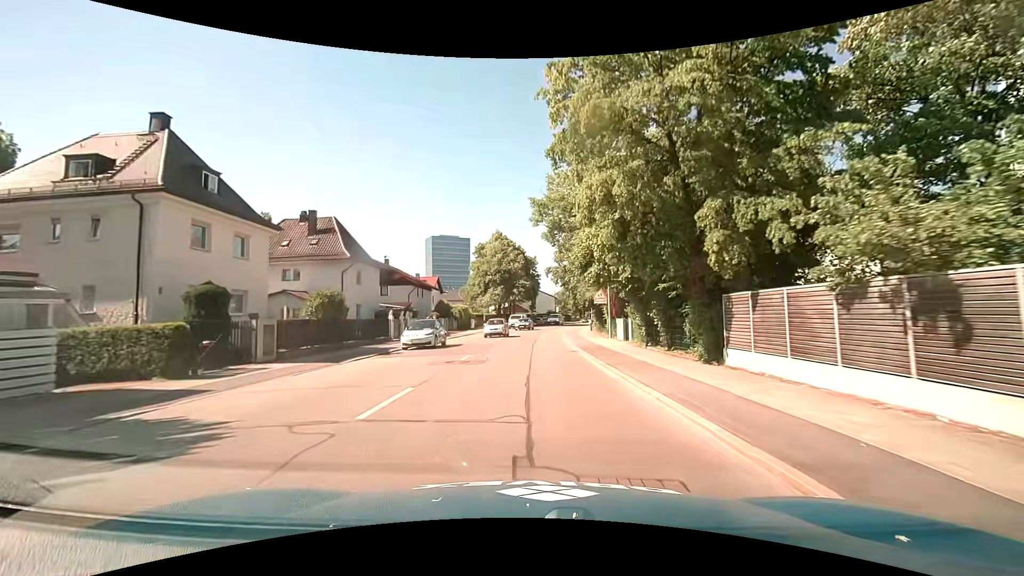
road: secondary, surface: asphalt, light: Day
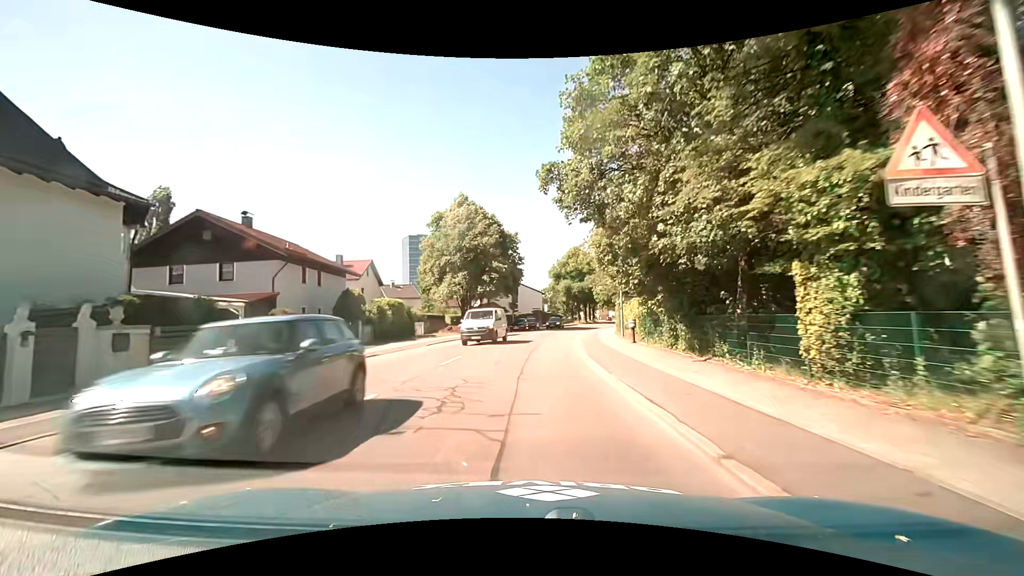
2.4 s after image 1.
(+0.3, +27.8) m; +2°
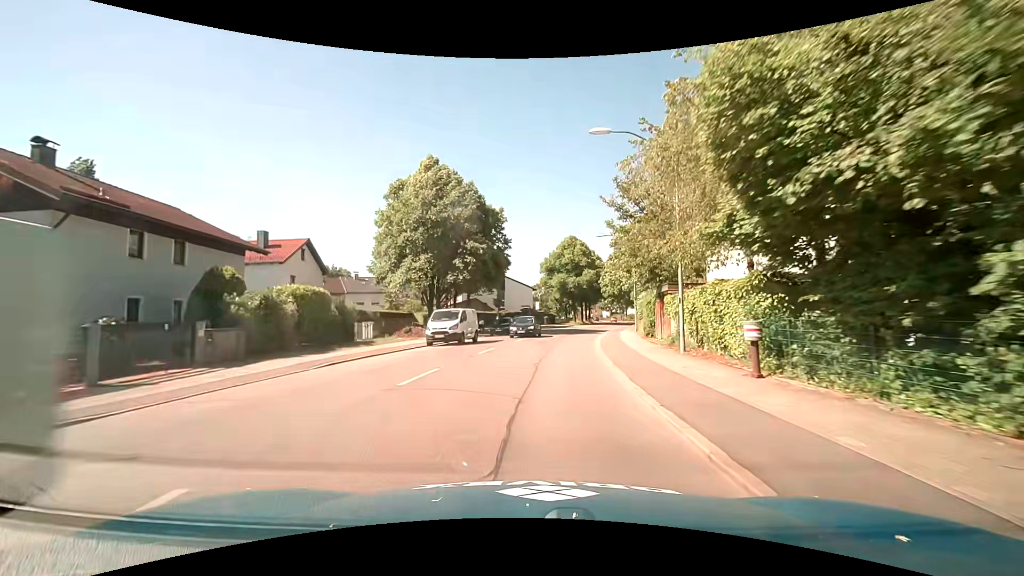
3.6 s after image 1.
(0.0, +14.1) m; +1°
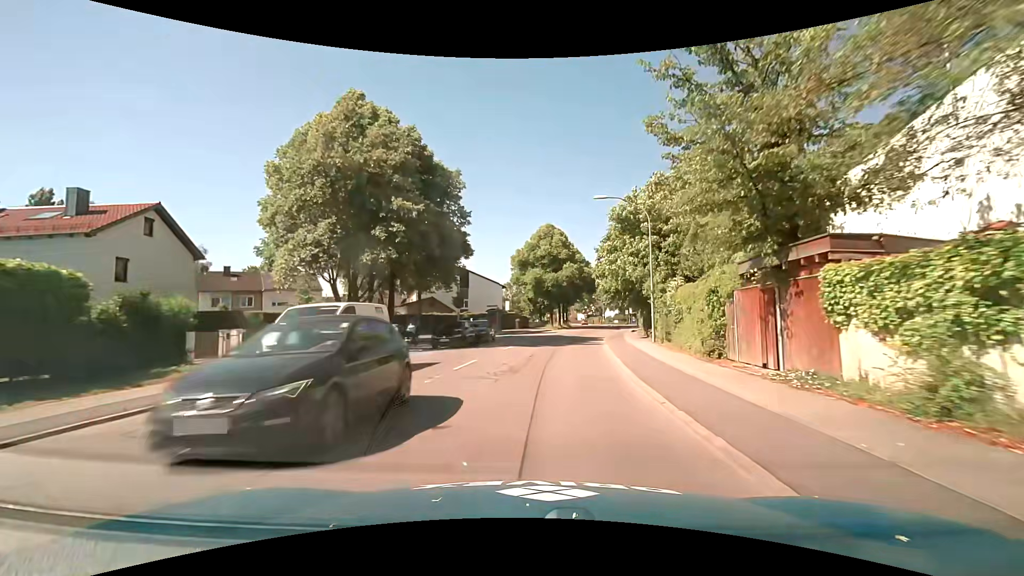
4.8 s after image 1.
(+0.4, +14.2) m; +3°
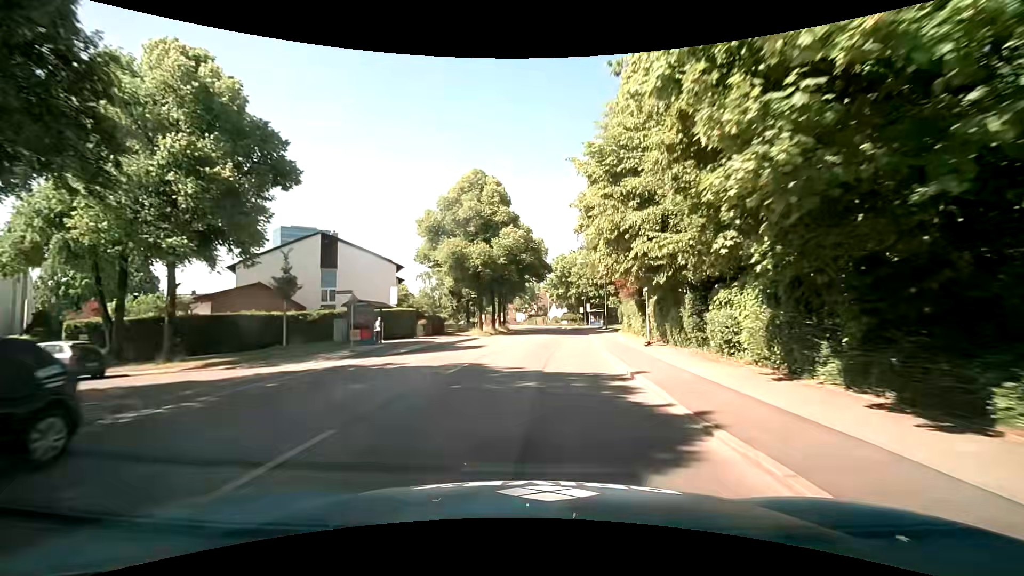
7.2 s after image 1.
(+2.1, +28.3) m; +7°
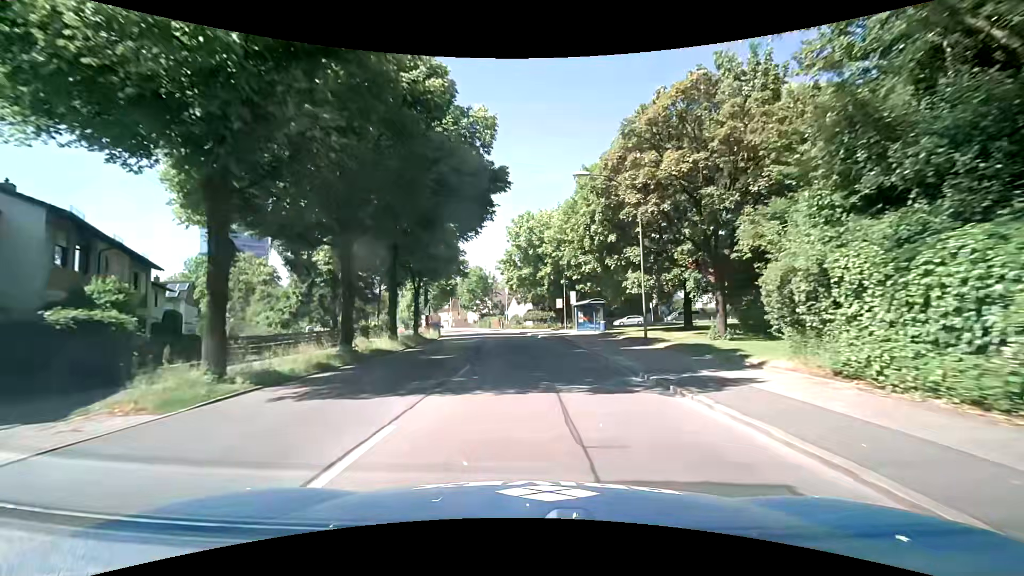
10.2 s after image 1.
(+1.9, +35.6) m; +5°
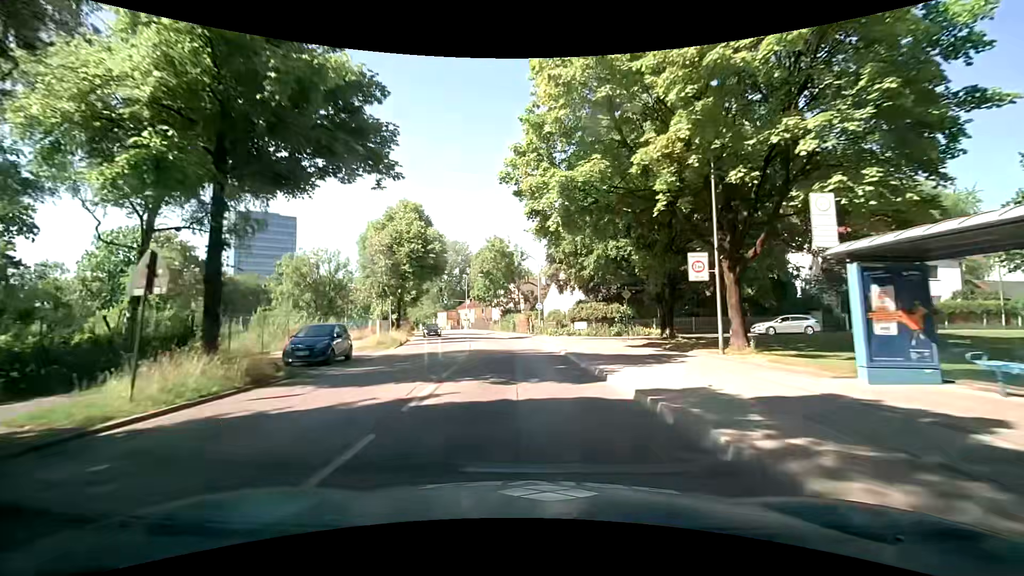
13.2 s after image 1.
(-0.7, +35.9) m; -4°
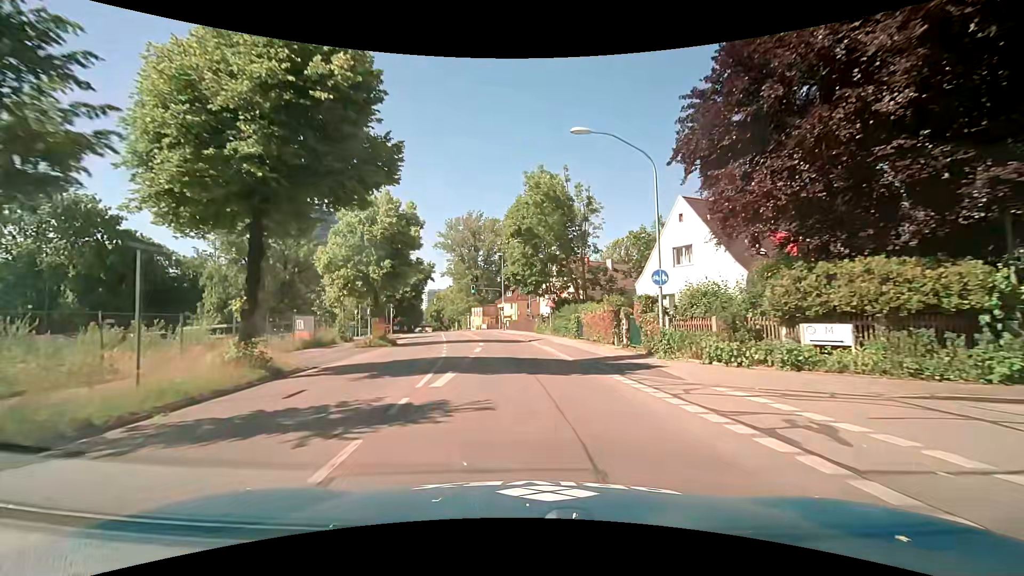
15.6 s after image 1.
(-1.9, +28.8) m; -6°
(0, +10) (-1, +20) (-1, +30) (-2, +40) (-4, +50) (-6, +60) (-8, +69) (-10, +79) (-12, +89) (-14, +99) m
